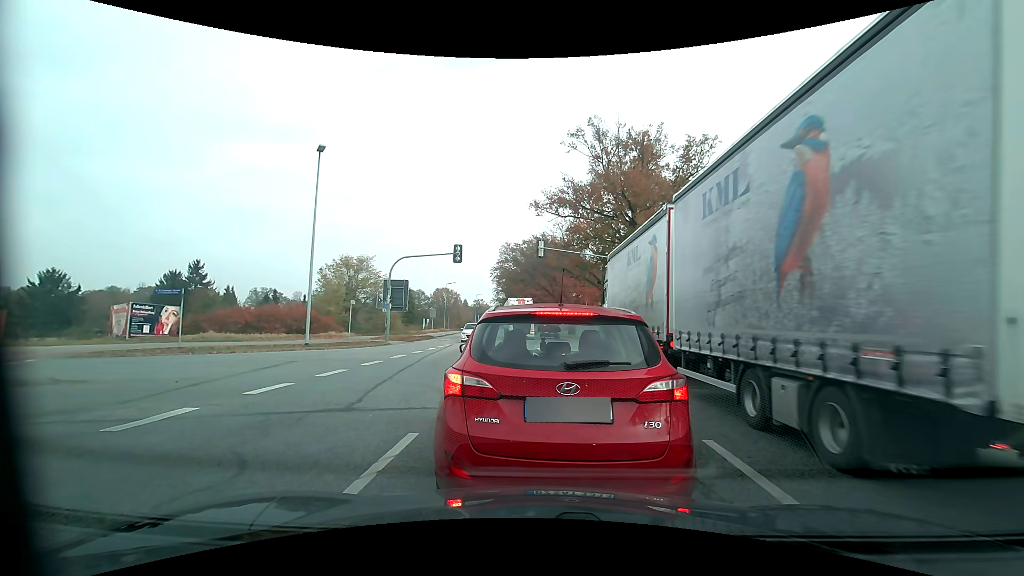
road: primary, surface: asphalt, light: Day
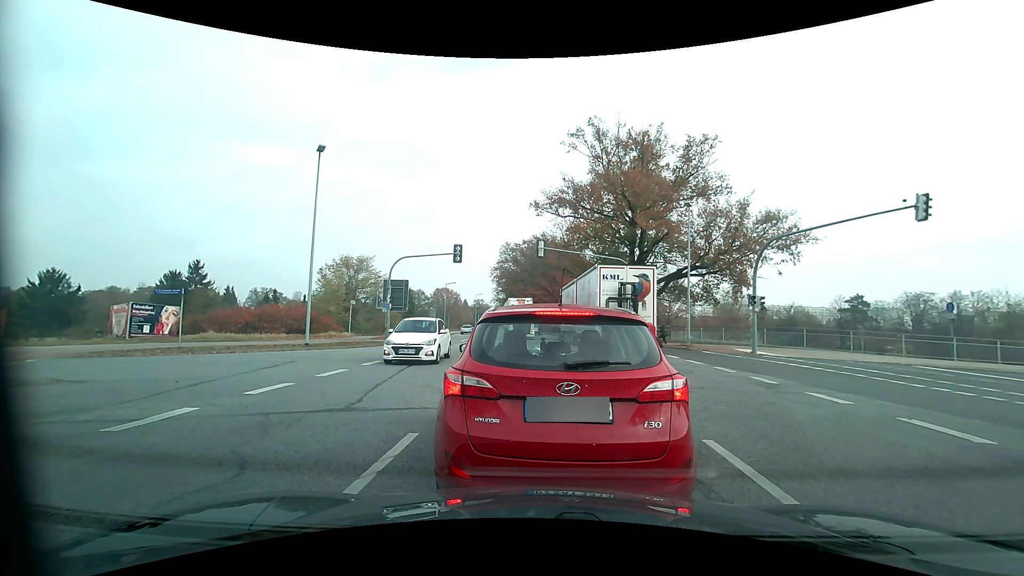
(0.0, 0.0) m; 0°
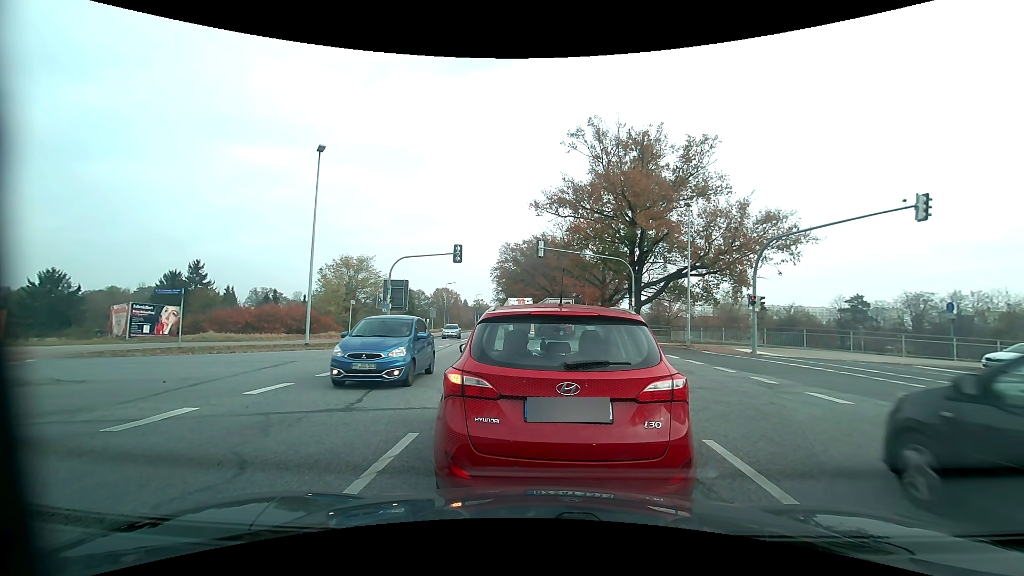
(0.0, 0.0) m; 0°
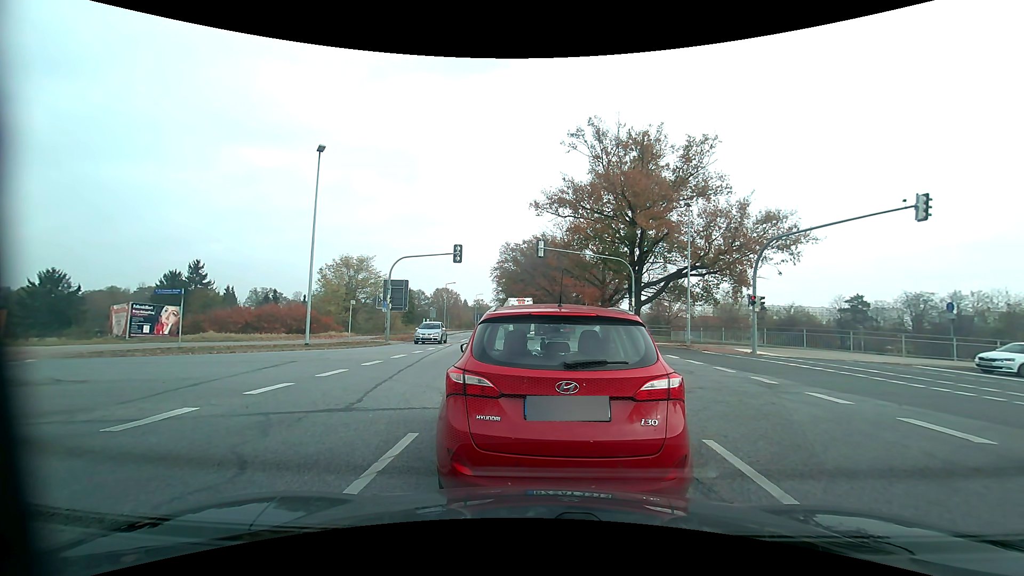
(0.0, 0.0) m; 0°
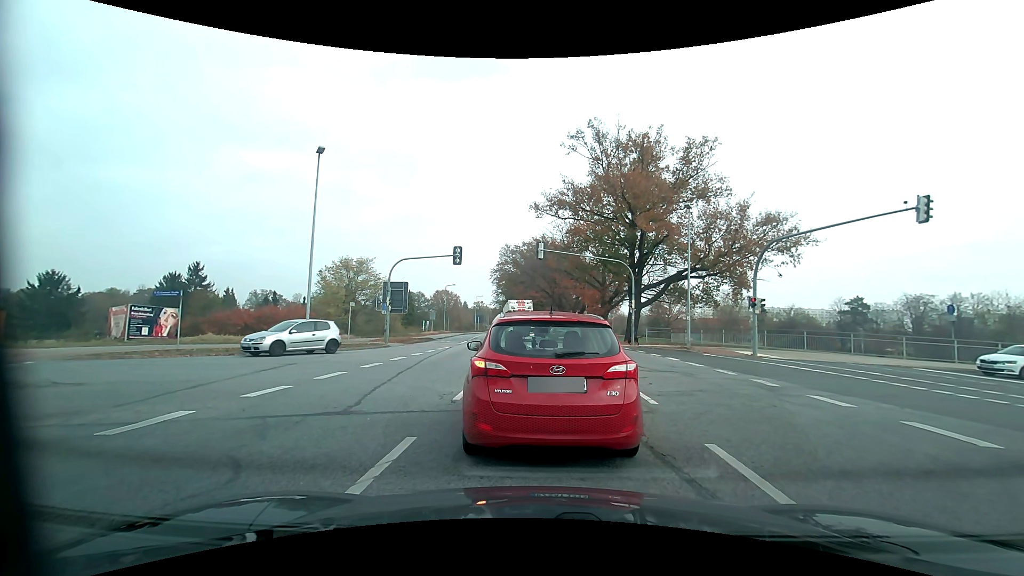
(0.0, +0.1) m; 0°
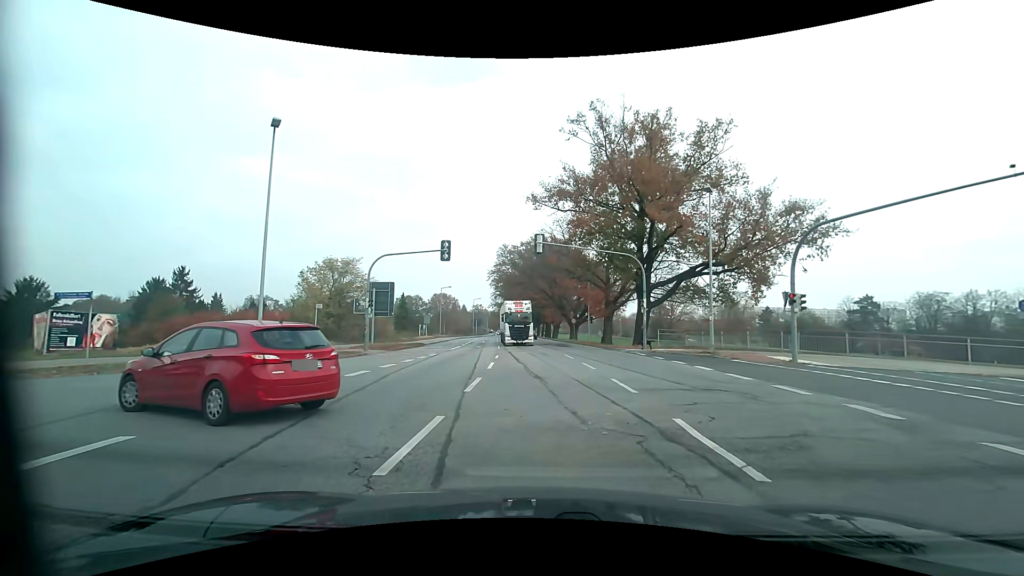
(0.0, +4.6) m; 0°
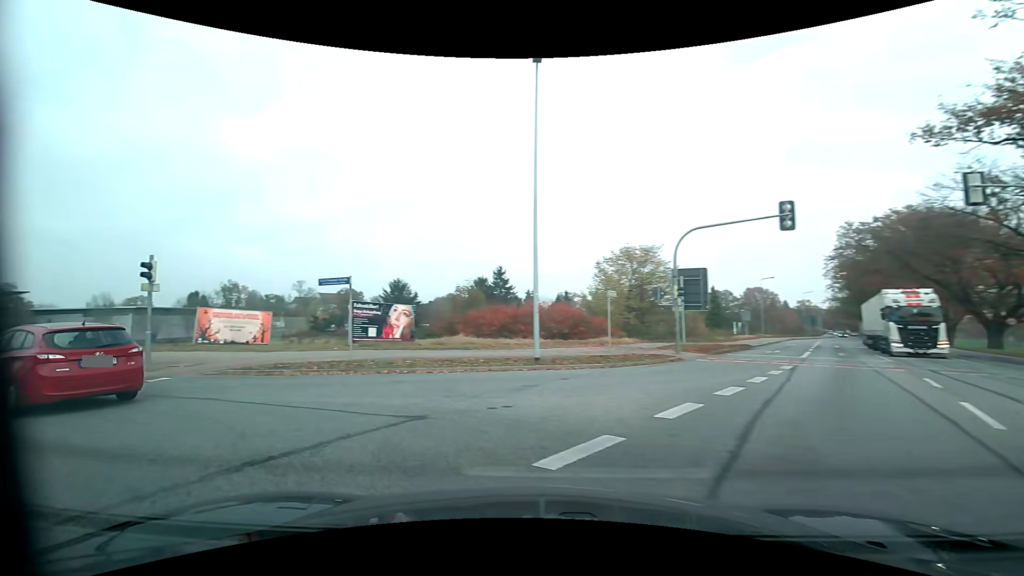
(-1.7, +7.6) m; -35°
